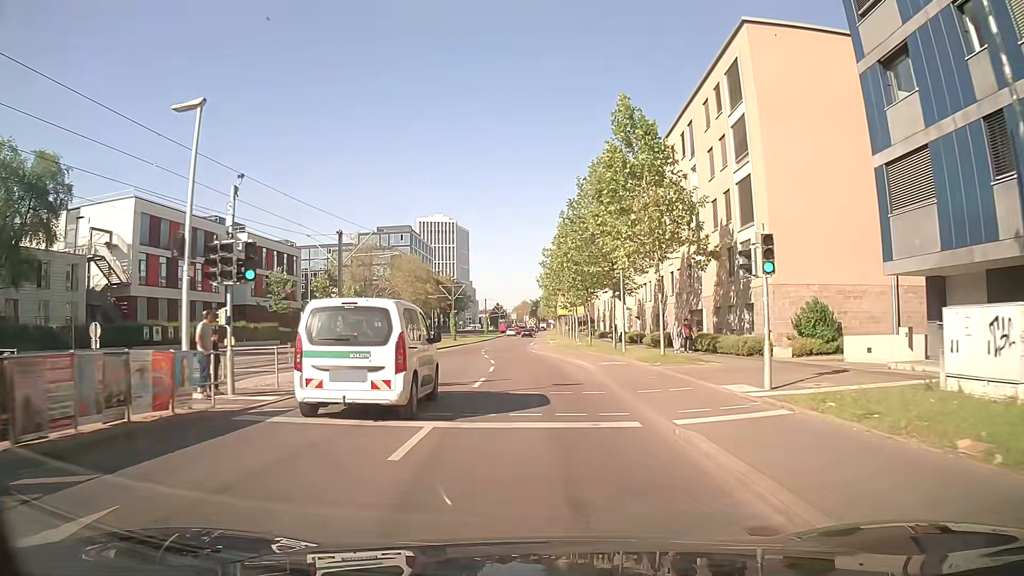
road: secondary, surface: asphalt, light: Day
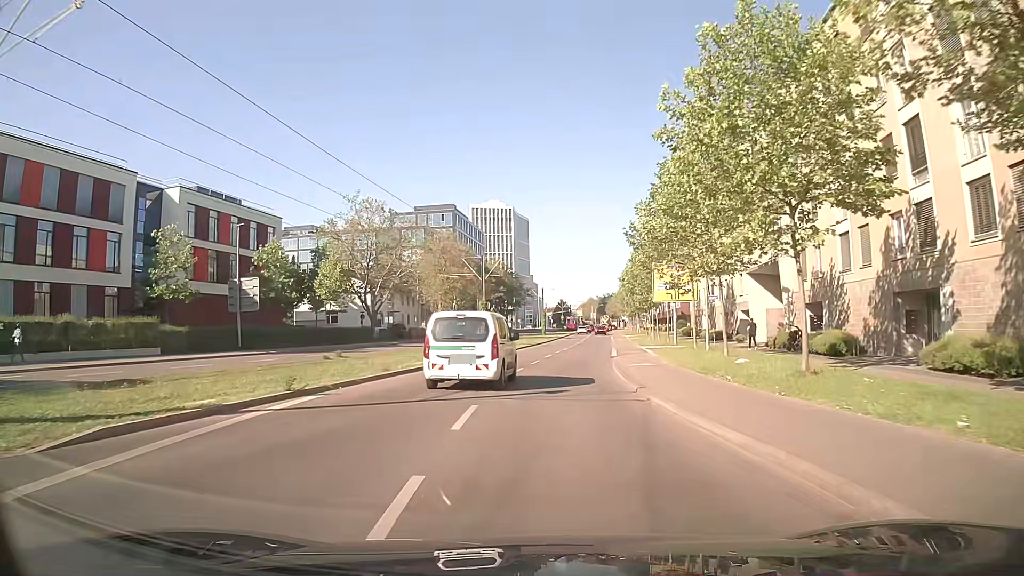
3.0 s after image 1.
(-0.8, +31.5) m; -5°
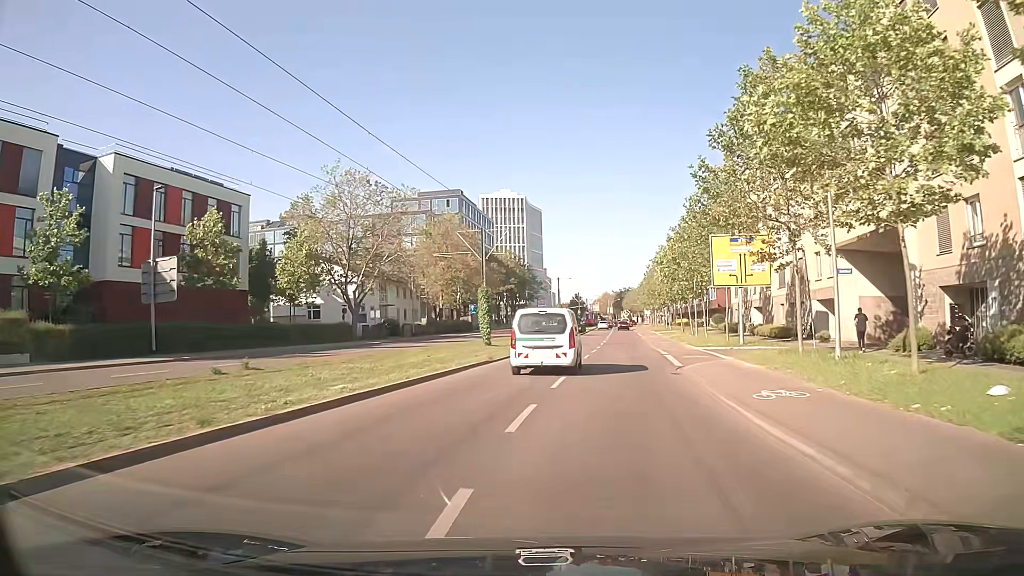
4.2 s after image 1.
(-0.1, +12.8) m; -1°
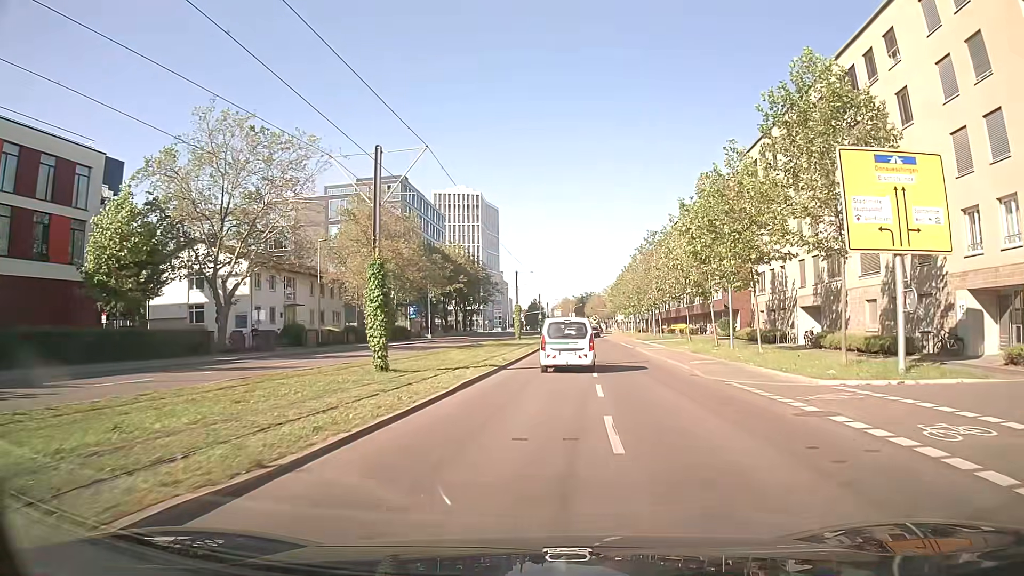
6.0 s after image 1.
(+0.6, +19.6) m; +4°
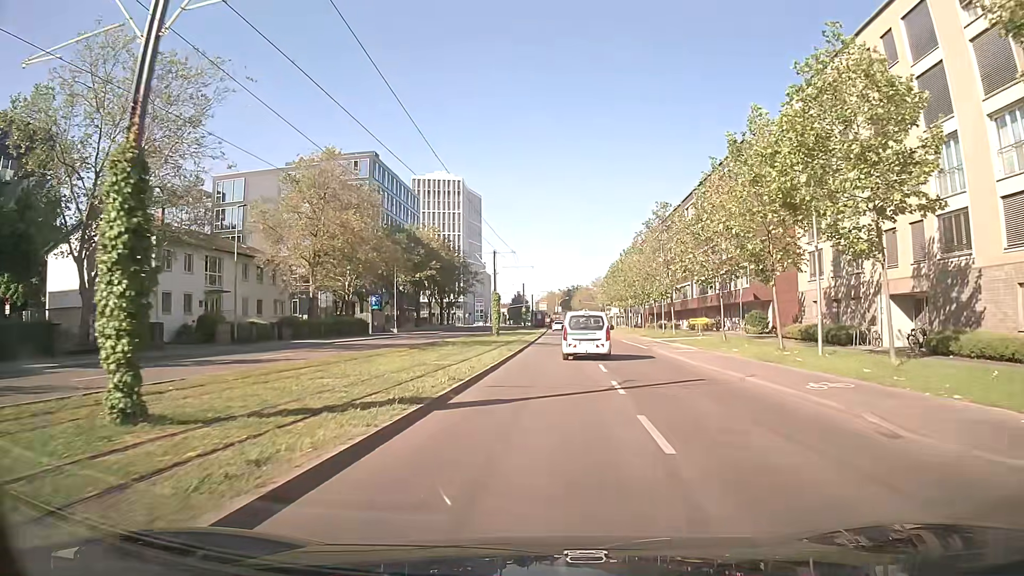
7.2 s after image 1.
(+0.1, +13.1) m; +1°
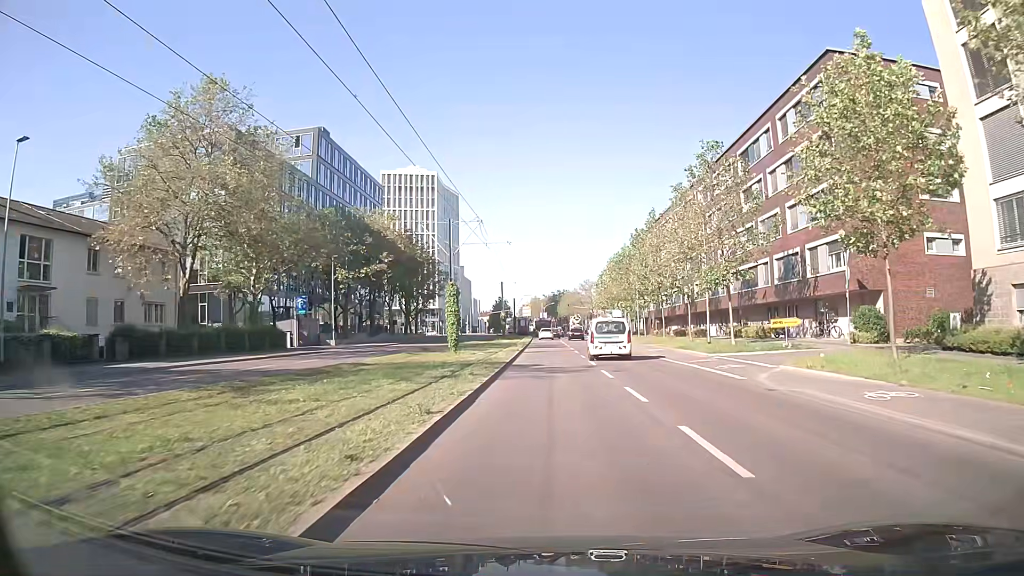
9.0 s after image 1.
(+0.3, +20.0) m; +2°
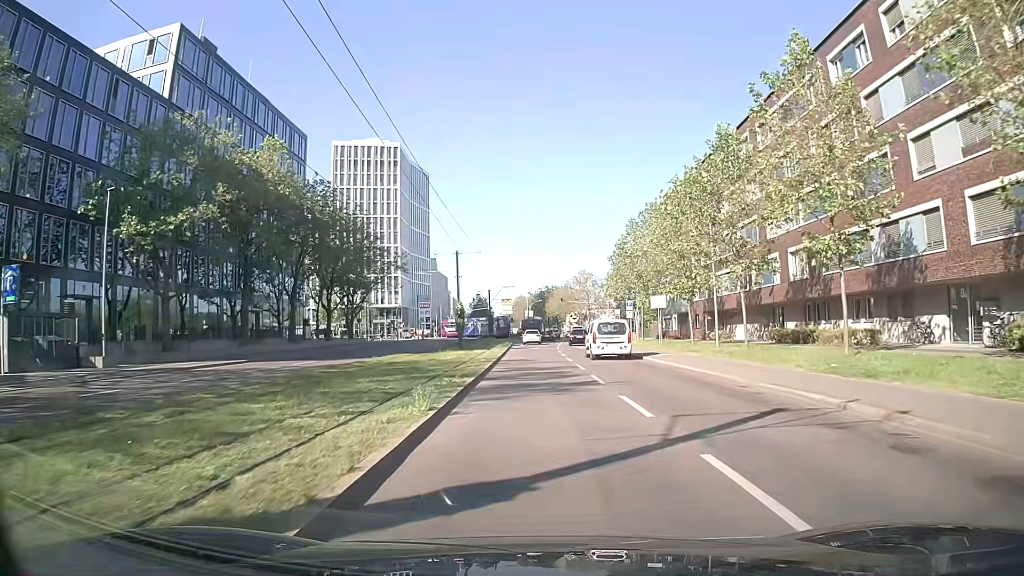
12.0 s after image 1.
(+0.4, +34.4) m; +1°
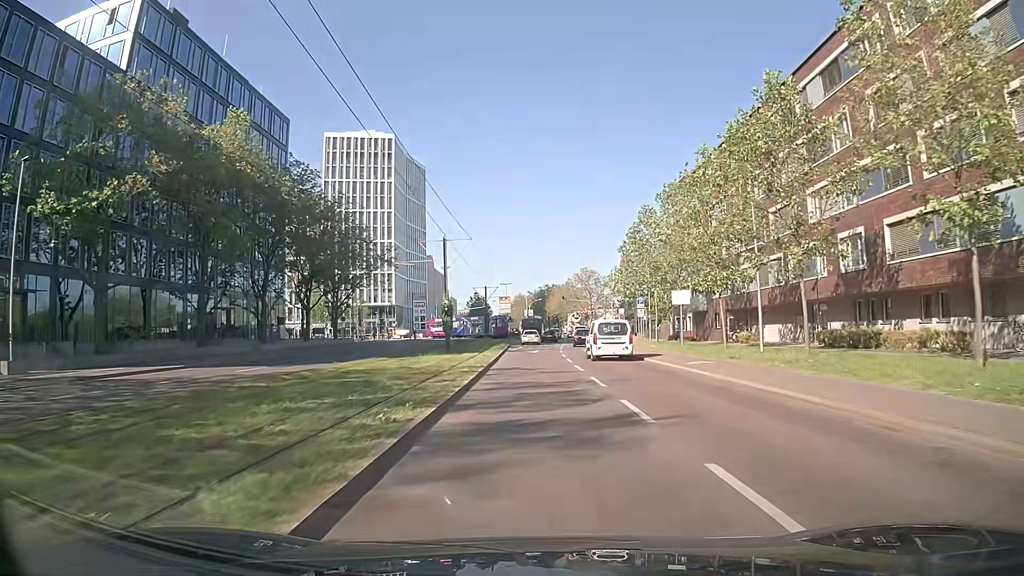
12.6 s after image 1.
(0.0, +7.0) m; 0°
(0, +10) (0, +20) (0, +30) (-1, +40) (-1, +50) (-1, +60) (-1, +70) (-1, +80) (-1, +90) (-2, +100) m
